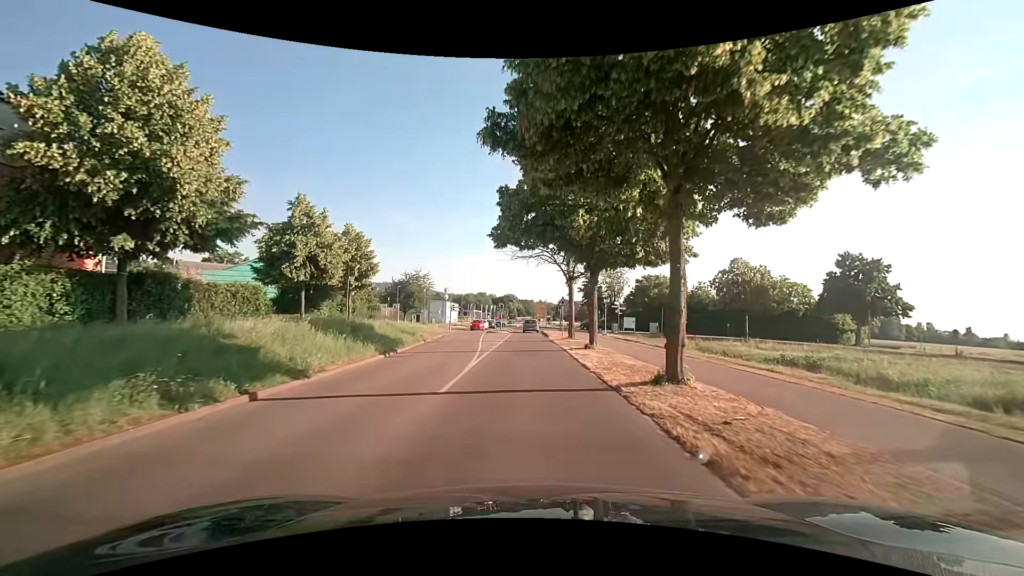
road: tertiary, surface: asphalt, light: Day
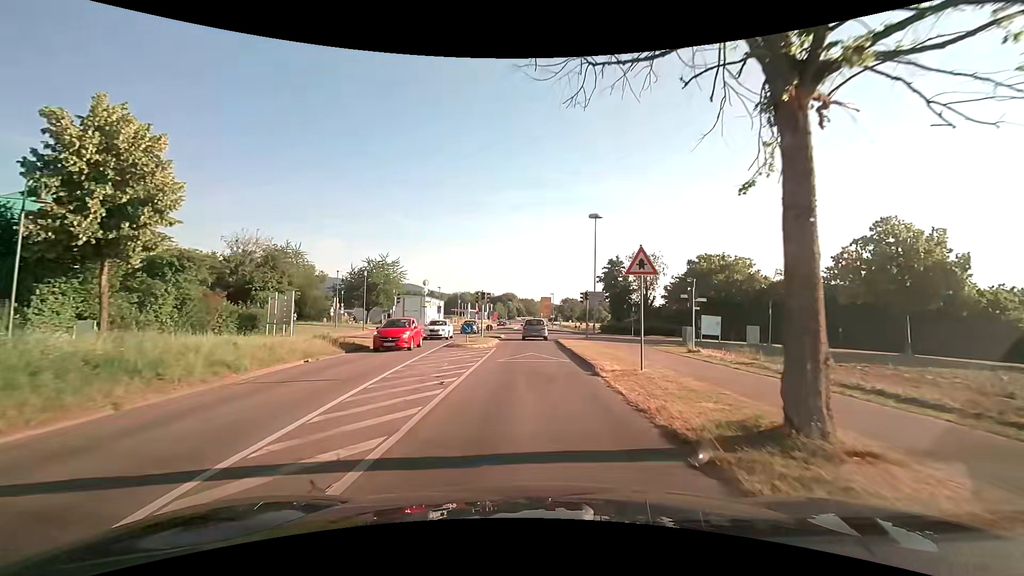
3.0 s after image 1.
(-0.7, +27.1) m; -1°
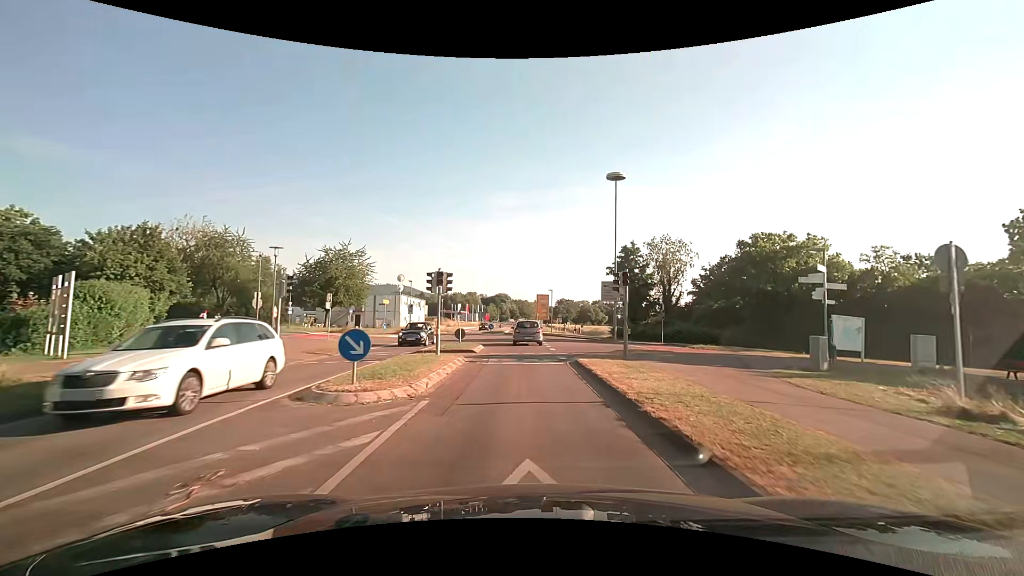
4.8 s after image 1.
(0.0, +15.4) m; 0°
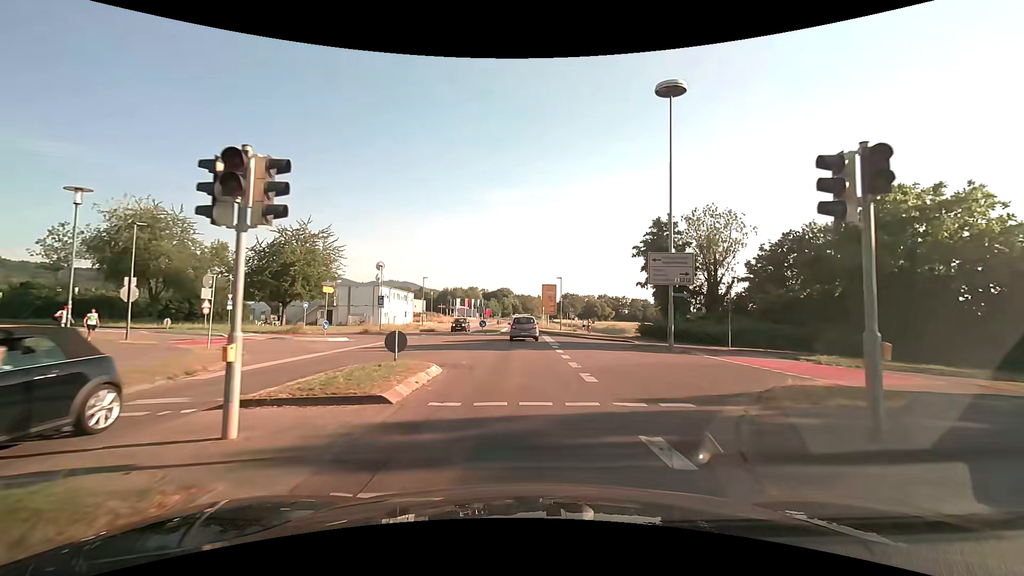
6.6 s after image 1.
(0.0, +13.5) m; 0°
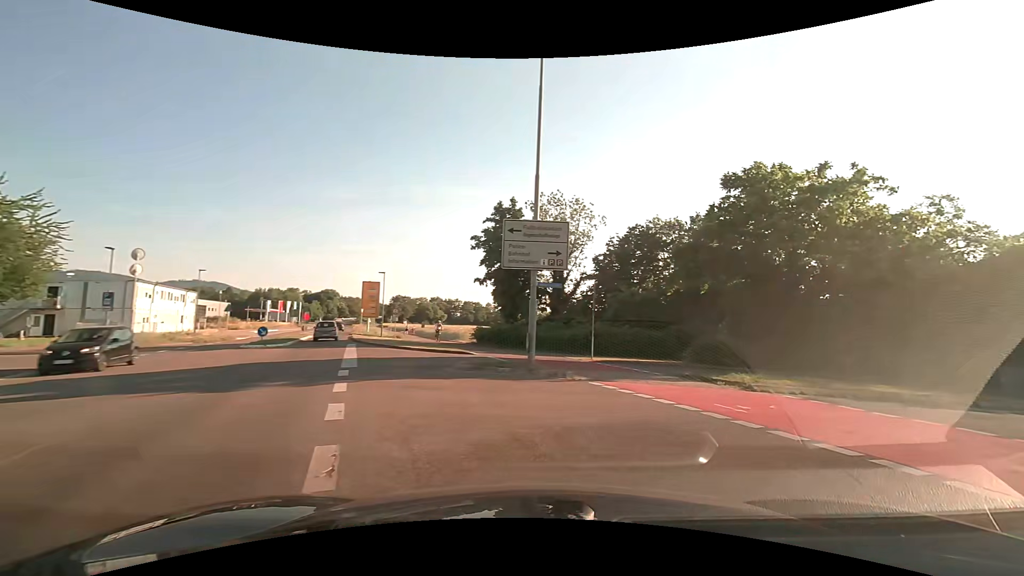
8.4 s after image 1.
(+0.9, +9.0) m; +19°
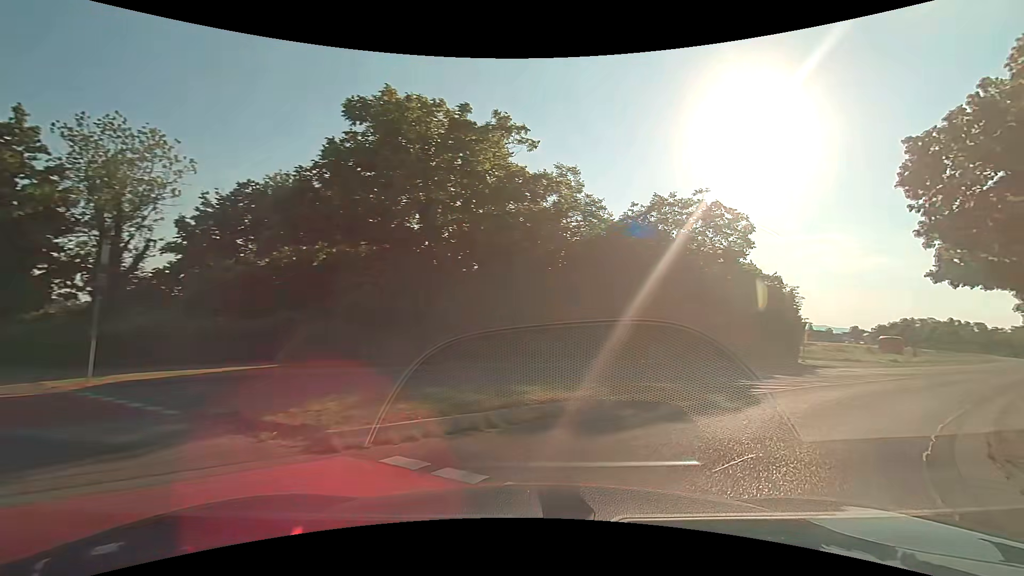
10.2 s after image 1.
(+2.7, +7.7) m; +39°
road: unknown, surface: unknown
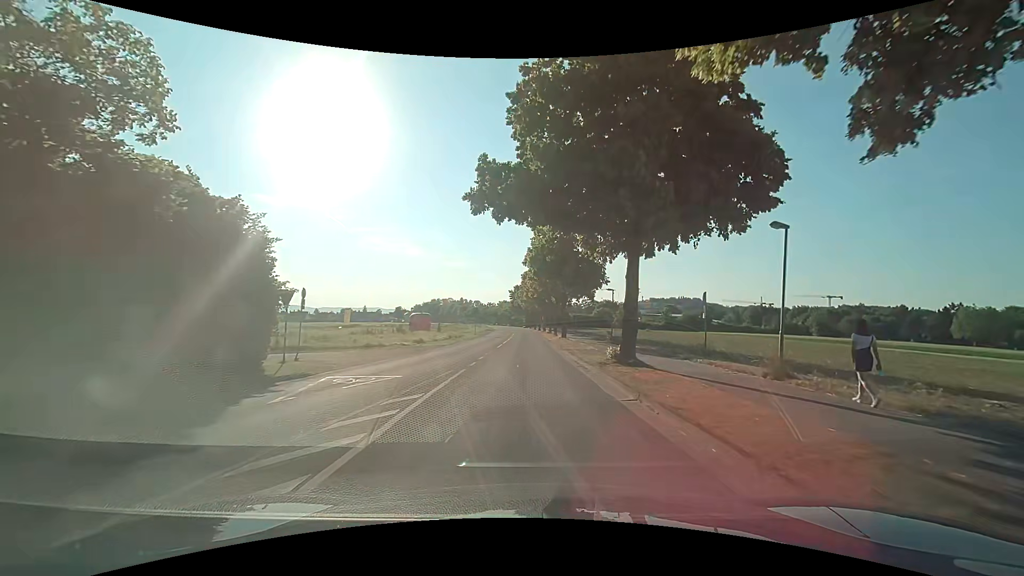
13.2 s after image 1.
(+9.9, +16.1) m; +46°
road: residential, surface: asphalt
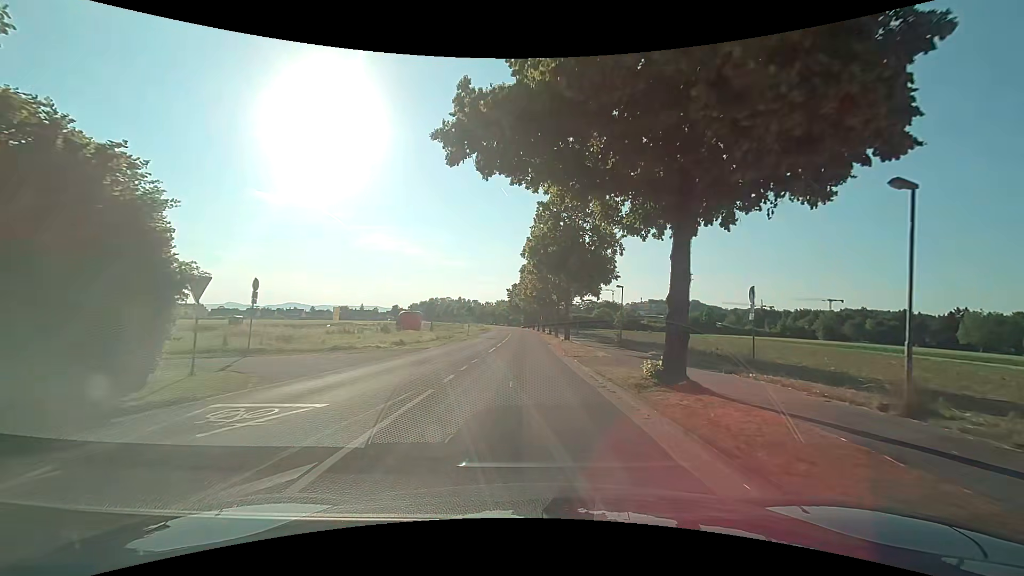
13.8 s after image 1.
(0.0, +5.0) m; +1°
